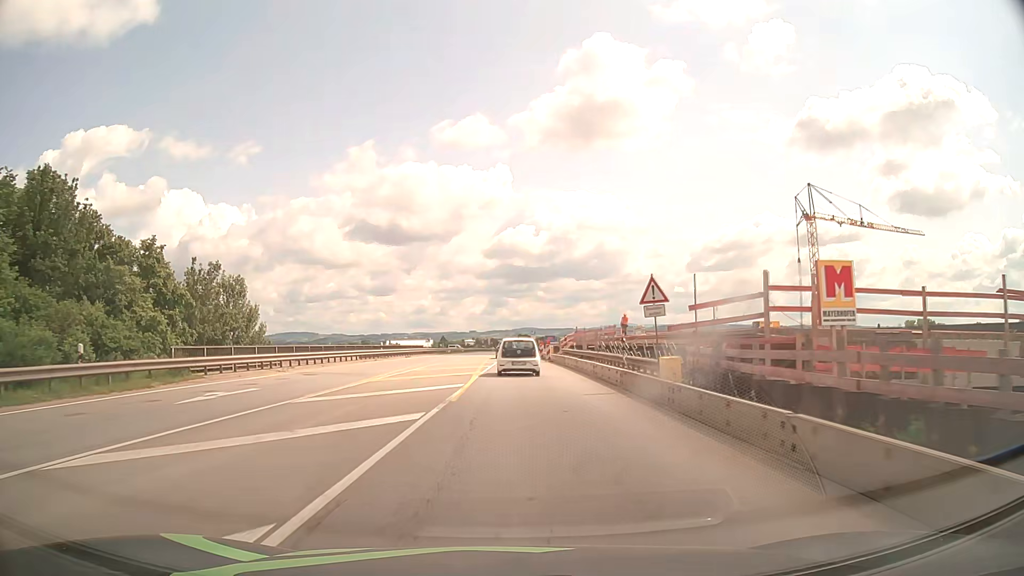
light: Day
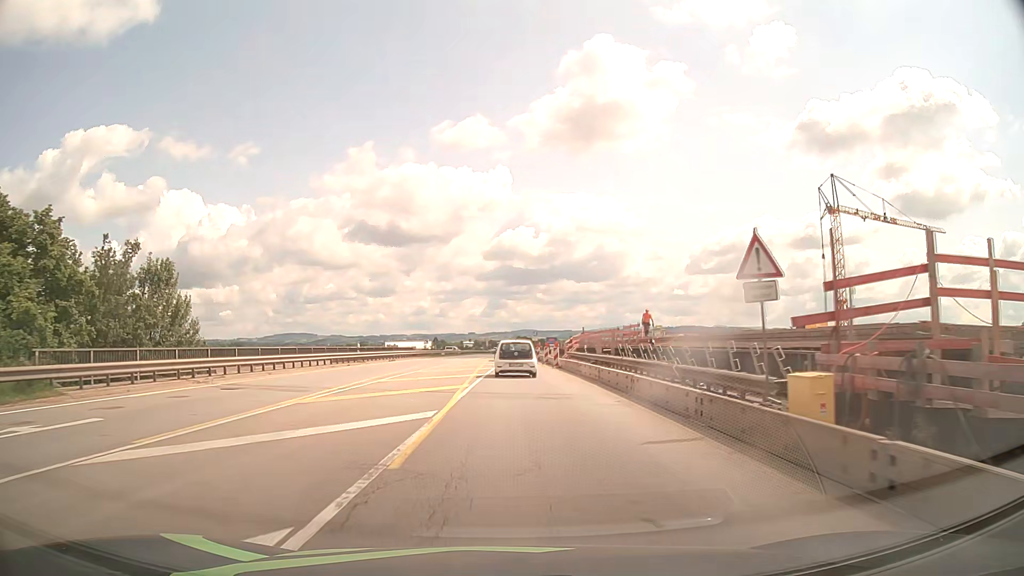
(0.0, +8.0) m; 0°
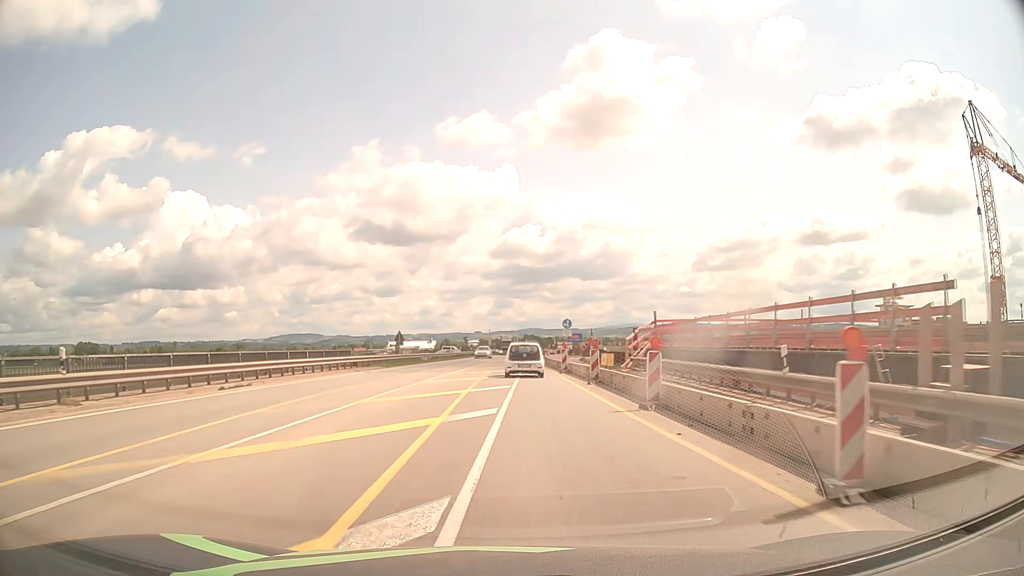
(0.0, +32.1) m; 0°
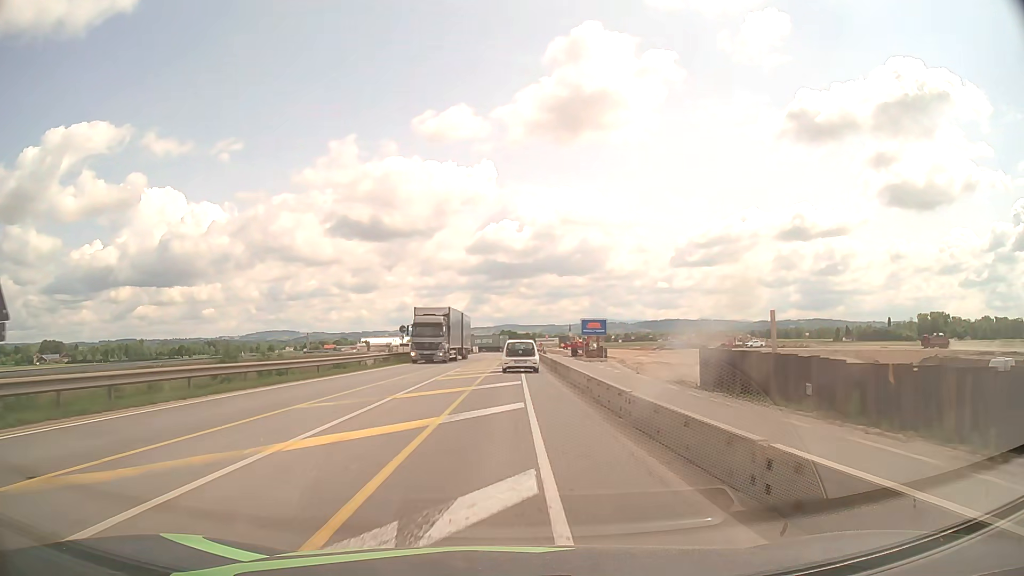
(+0.6, +40.1) m; +2°
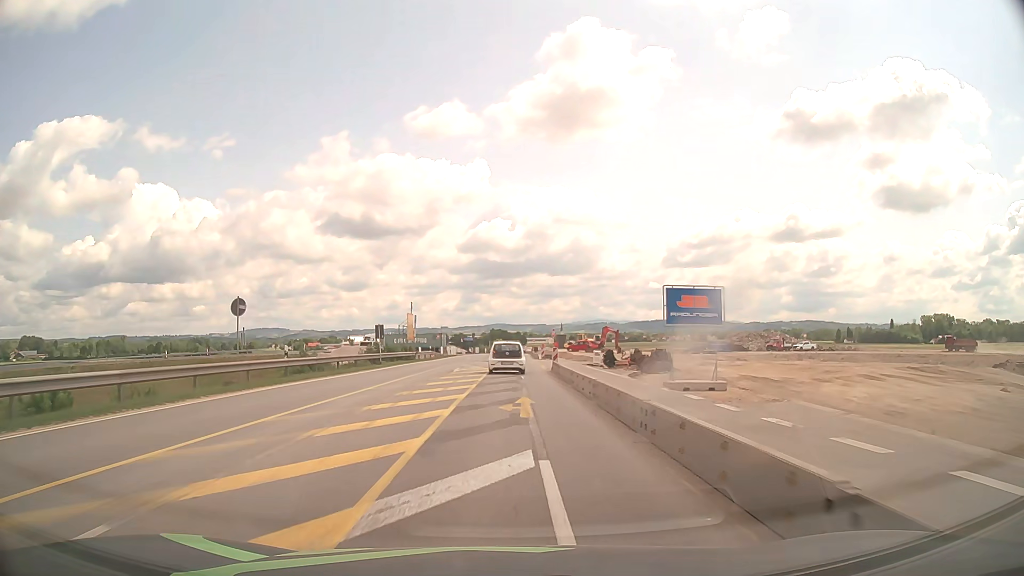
(+0.4, +31.8) m; +1°
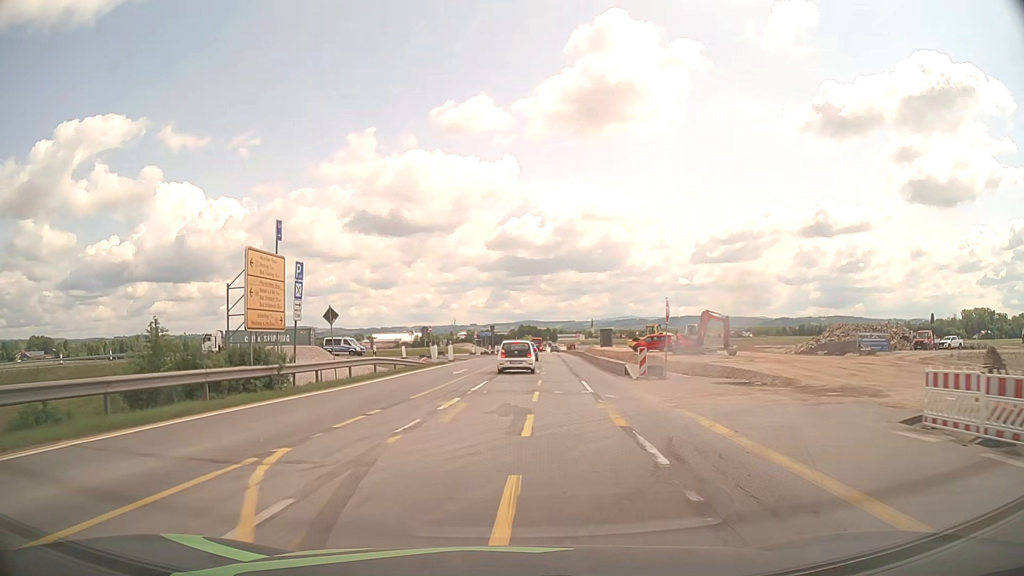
(-0.4, +38.9) m; -2°
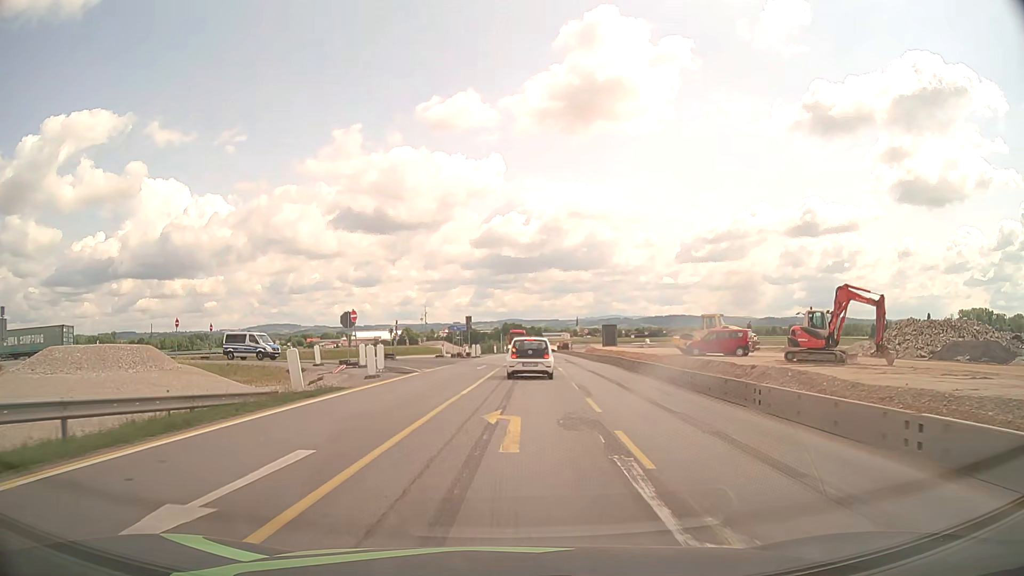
(0.0, +26.5) m; +2°
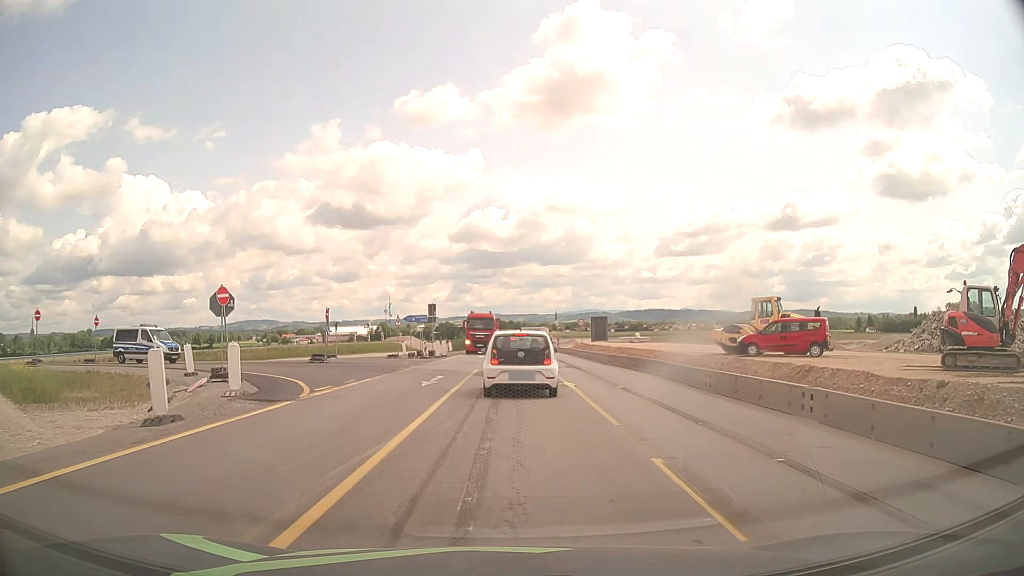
(+0.1, +14.2) m; +1°
(0, +10) (0, +20) (0, +30) (-4, +39) (-13, +43) (-23, +44) (-32, +44) (-42, +43) (-52, +42) (-62, +40) m
